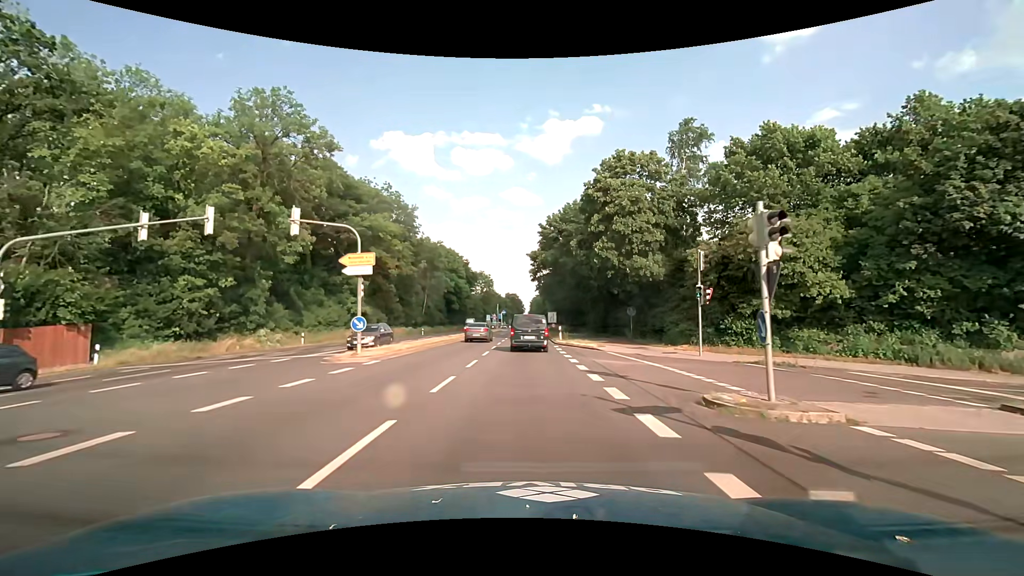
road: primary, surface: asphalt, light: Day
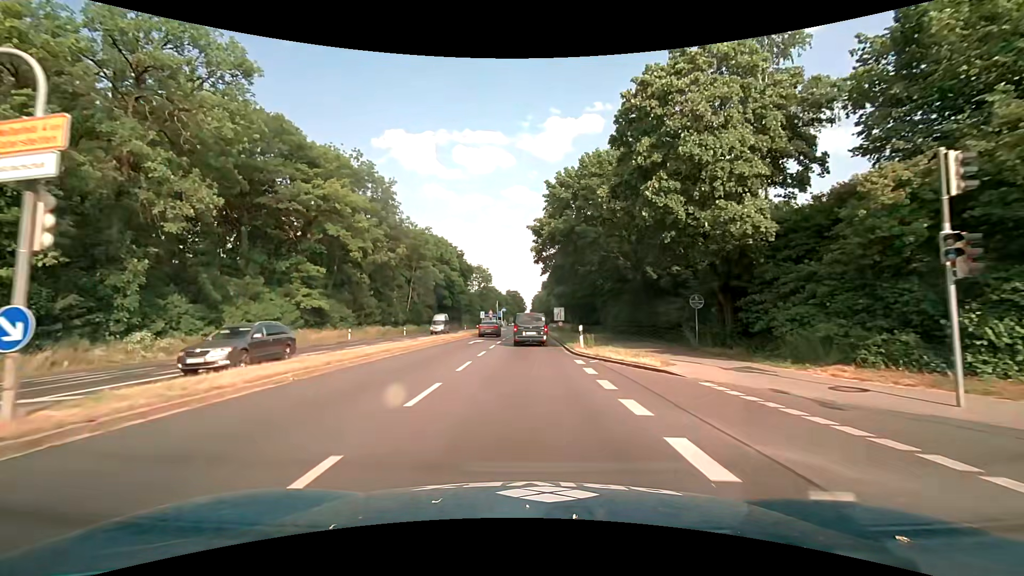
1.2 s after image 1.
(0.0, +14.1) m; 0°
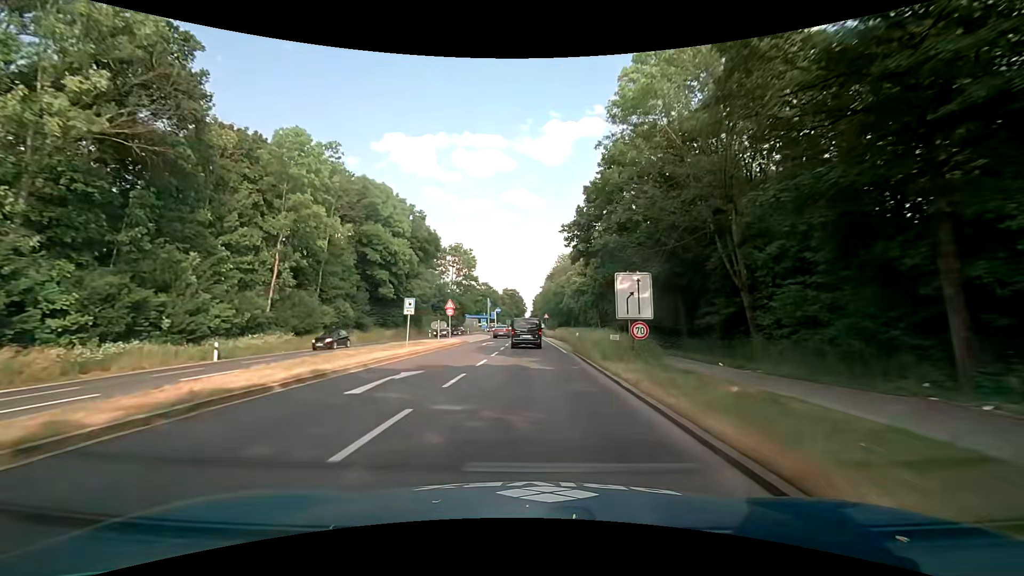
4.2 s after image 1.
(0.0, +45.8) m; 0°
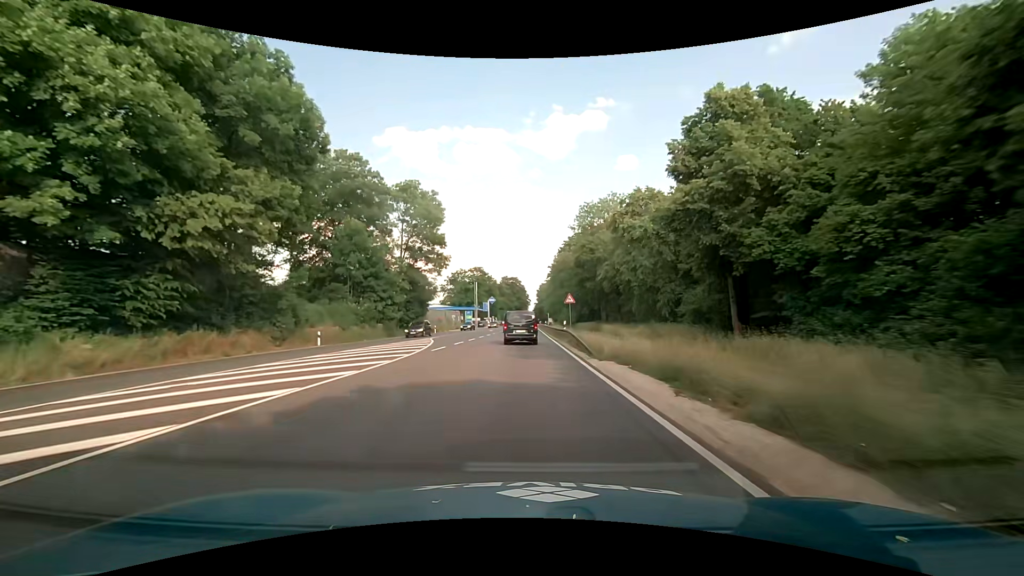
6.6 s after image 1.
(-0.1, +43.2) m; -1°
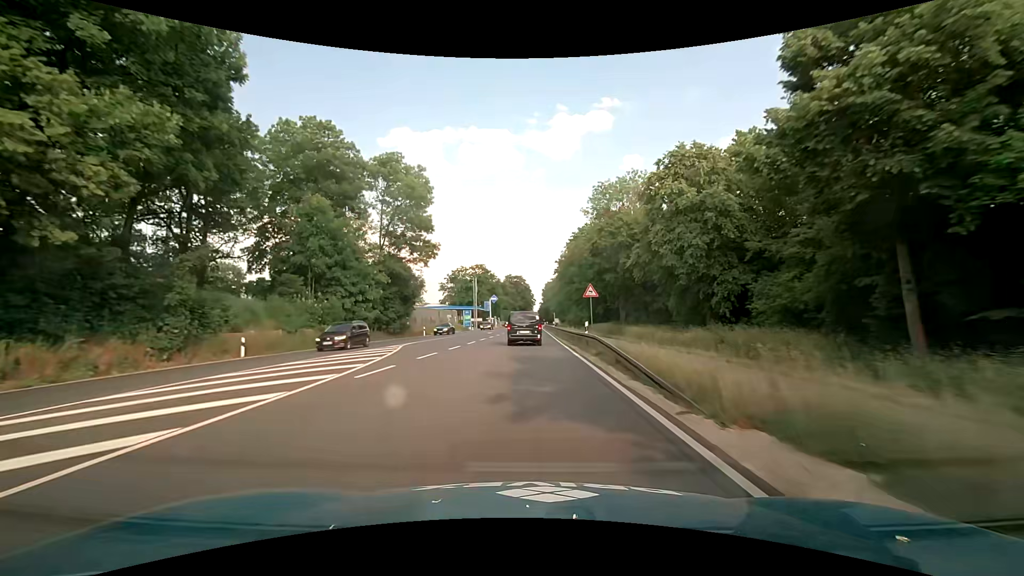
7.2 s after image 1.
(0.0, +10.6) m; 0°
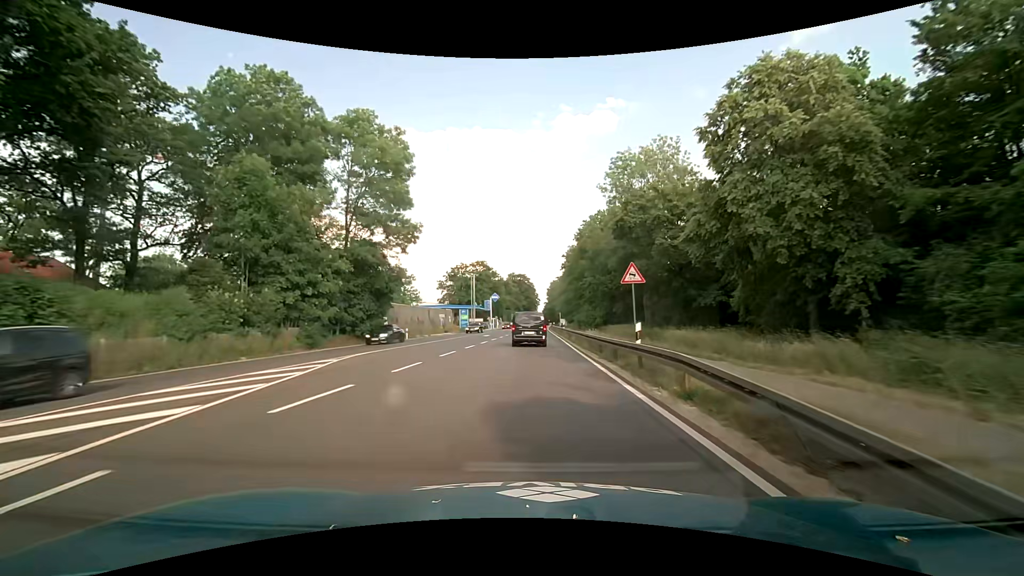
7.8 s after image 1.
(0.0, +10.6) m; 0°
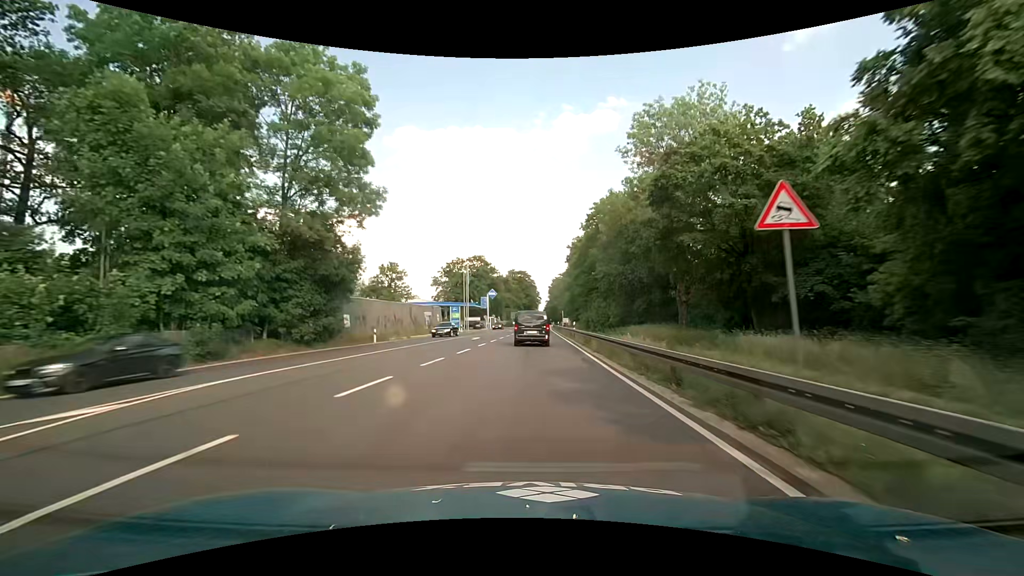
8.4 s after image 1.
(-0.1, +10.6) m; 0°
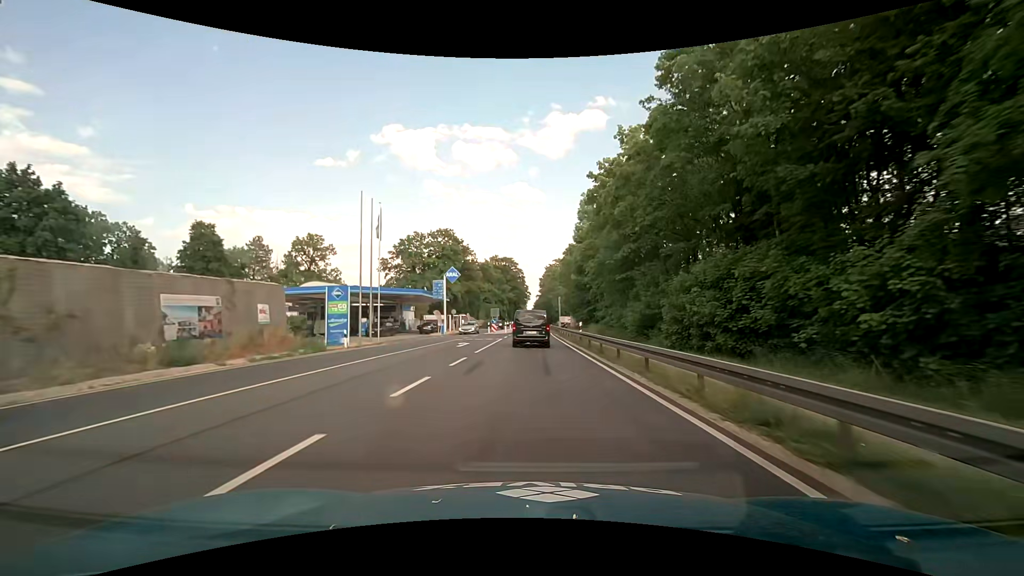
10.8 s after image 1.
(+0.4, +41.7) m; +1°
(0, +10) (0, +20) (0, +30) (0, +40) (+1, +50) (+1, +60) (+1, +70) (+1, +80) (+1, +90) (+1, +100) m
